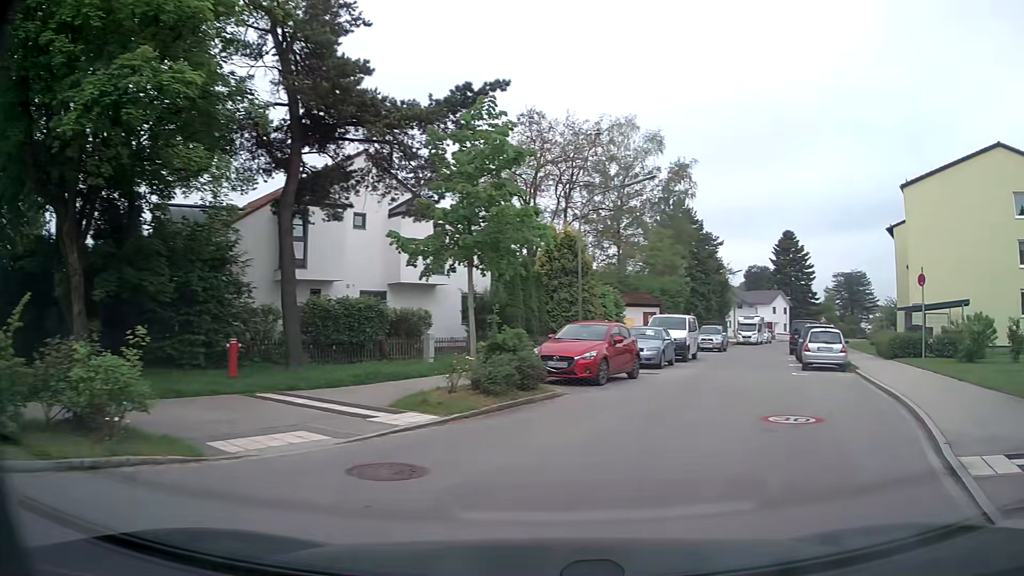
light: Day
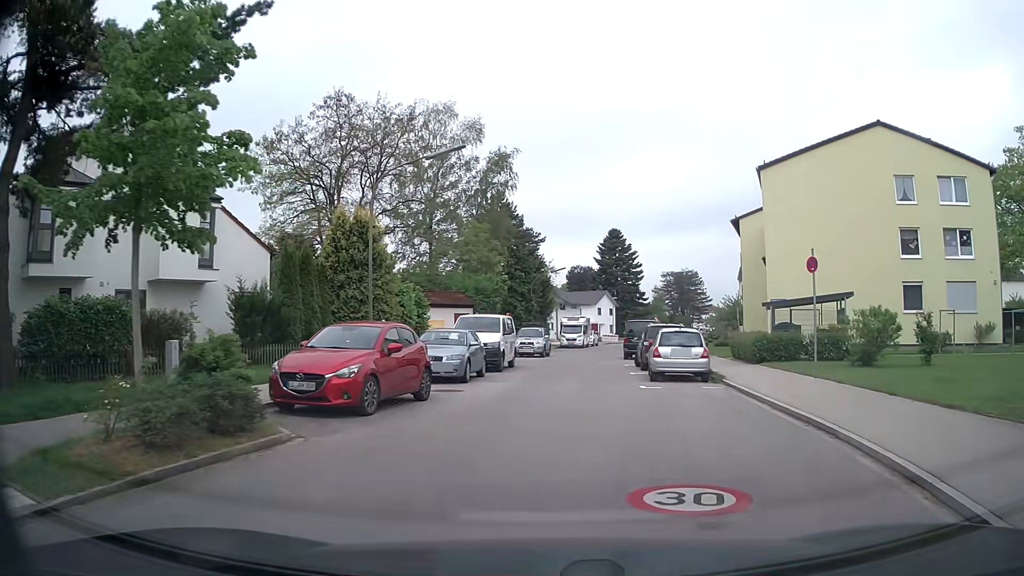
(+0.8, +5.0) m; +14°
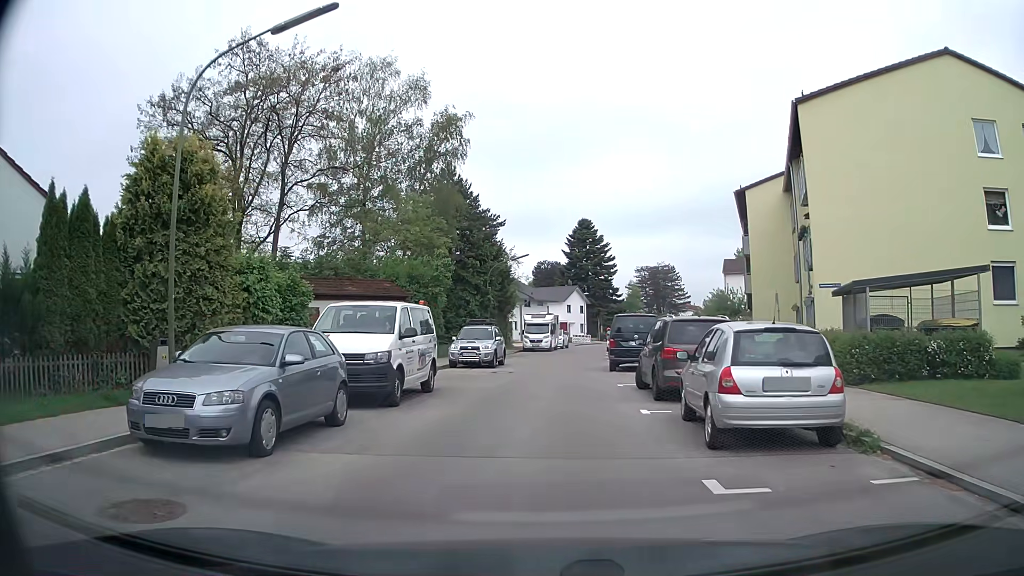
(+0.8, +10.7) m; +3°
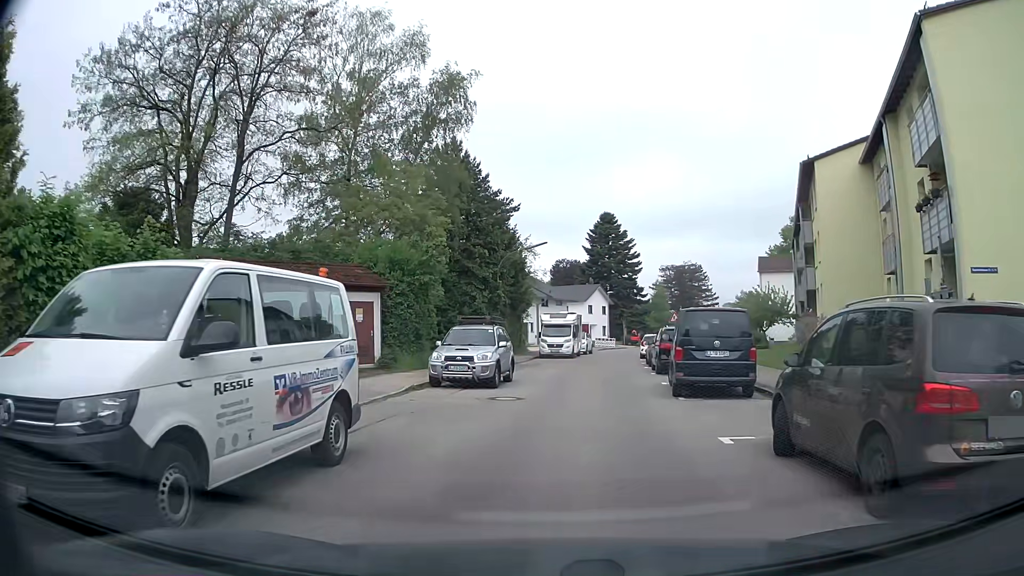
(0.0, +8.4) m; -1°
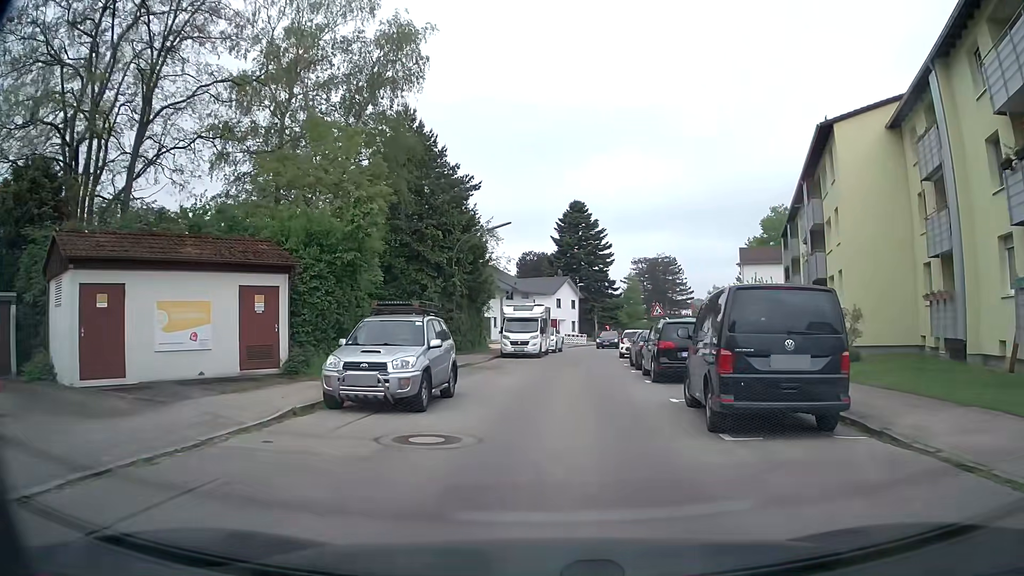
(+0.1, +6.1) m; +3°
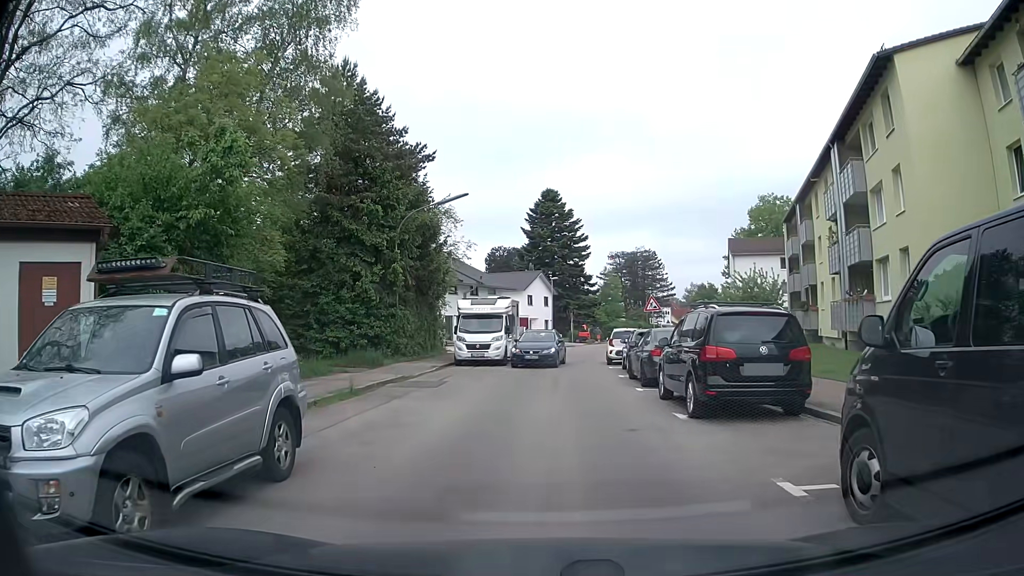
(+0.2, +7.6) m; +3°
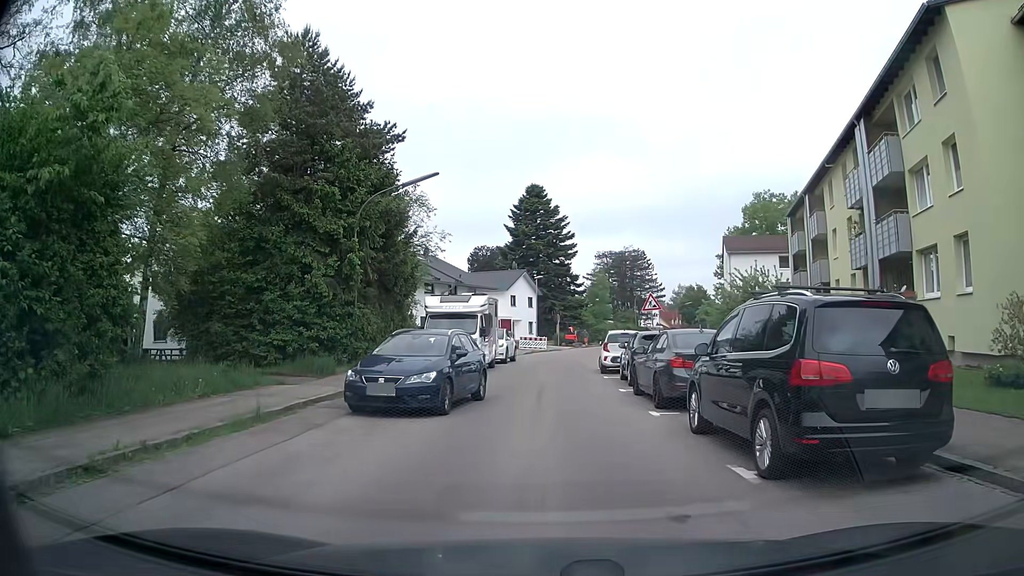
(0.0, +4.3) m; 0°
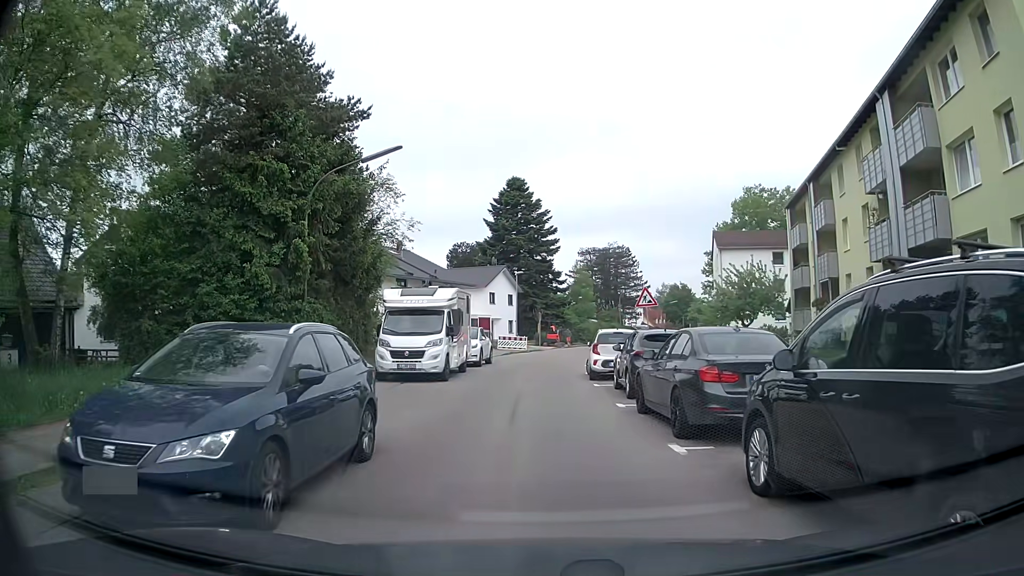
(+0.1, +3.6) m; +2°
